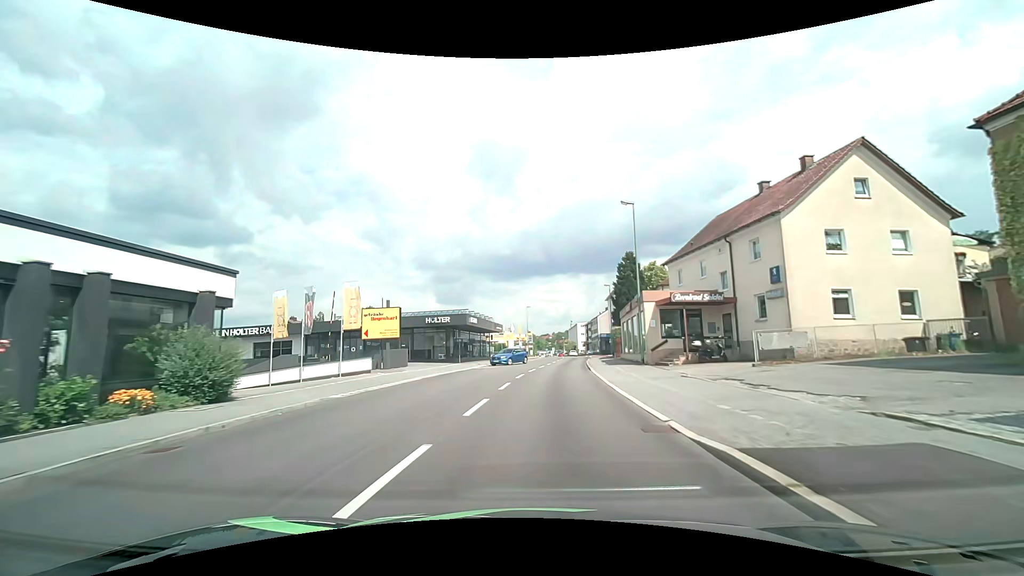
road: tertiary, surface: asphalt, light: Day
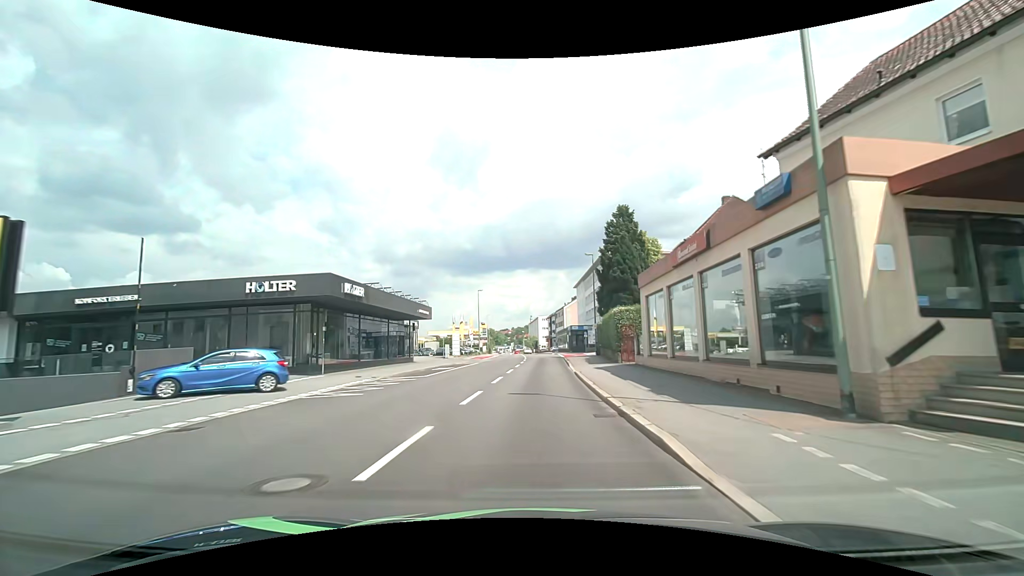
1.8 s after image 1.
(+1.0, +22.6) m; +5°
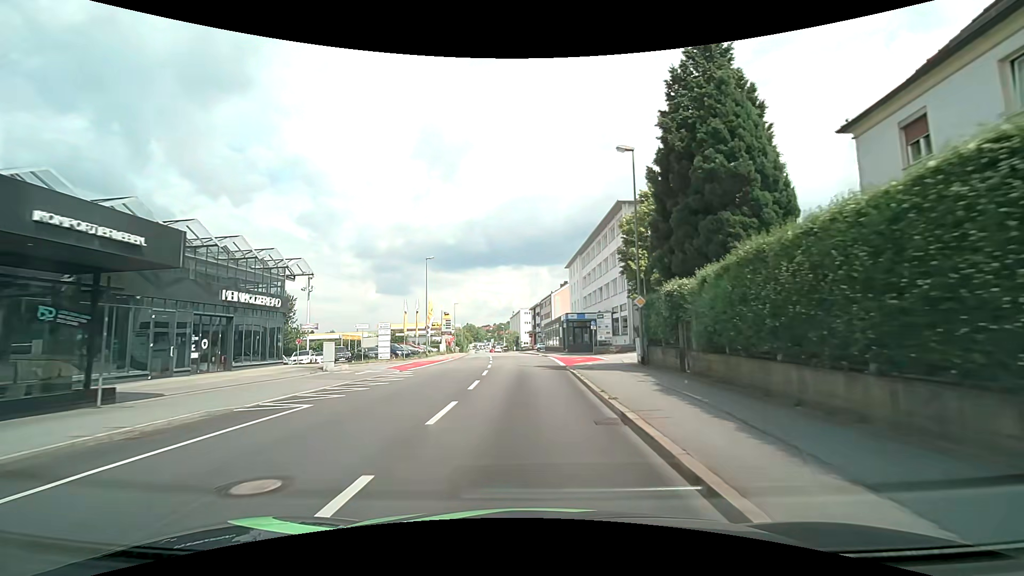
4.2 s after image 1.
(+0.6, +26.6) m; +2°
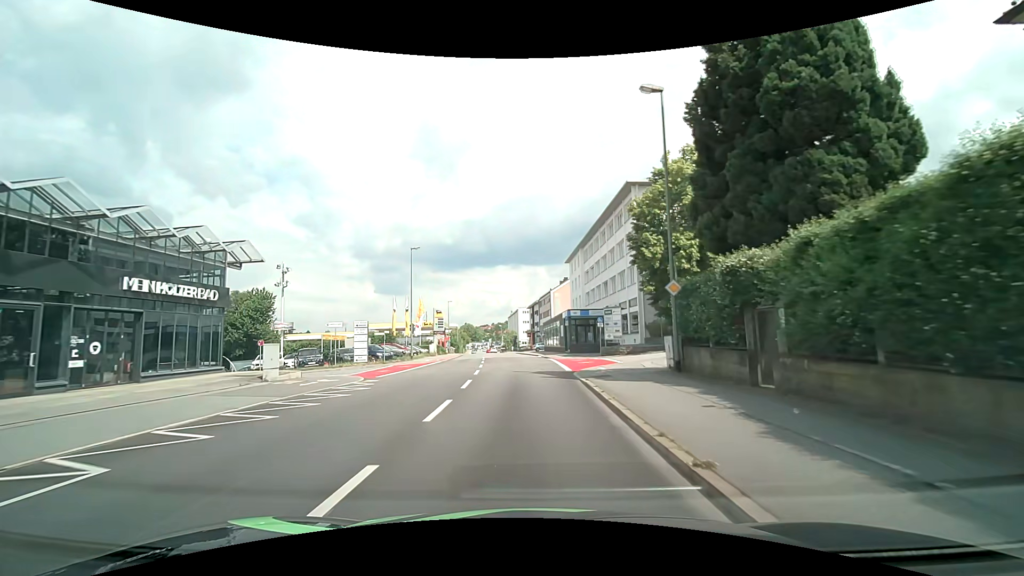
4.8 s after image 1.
(0.0, +5.4) m; 0°
